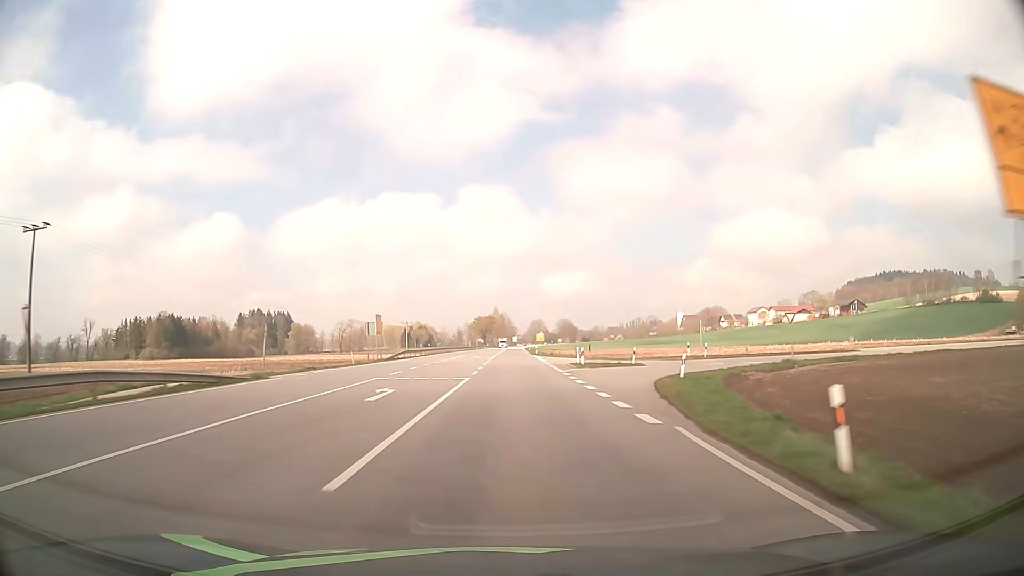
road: primary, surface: asphalt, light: Day
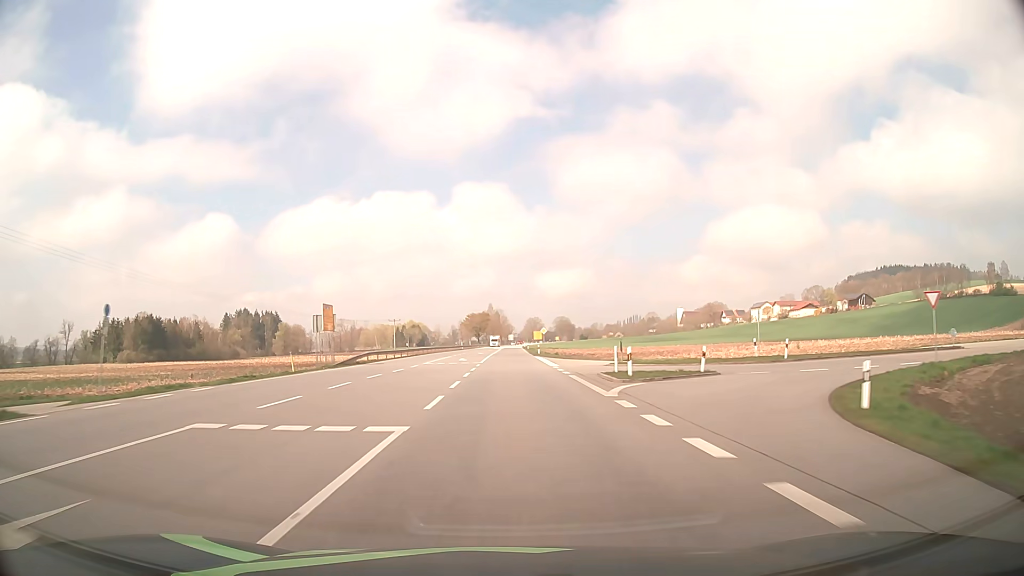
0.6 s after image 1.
(0.0, +15.8) m; 0°
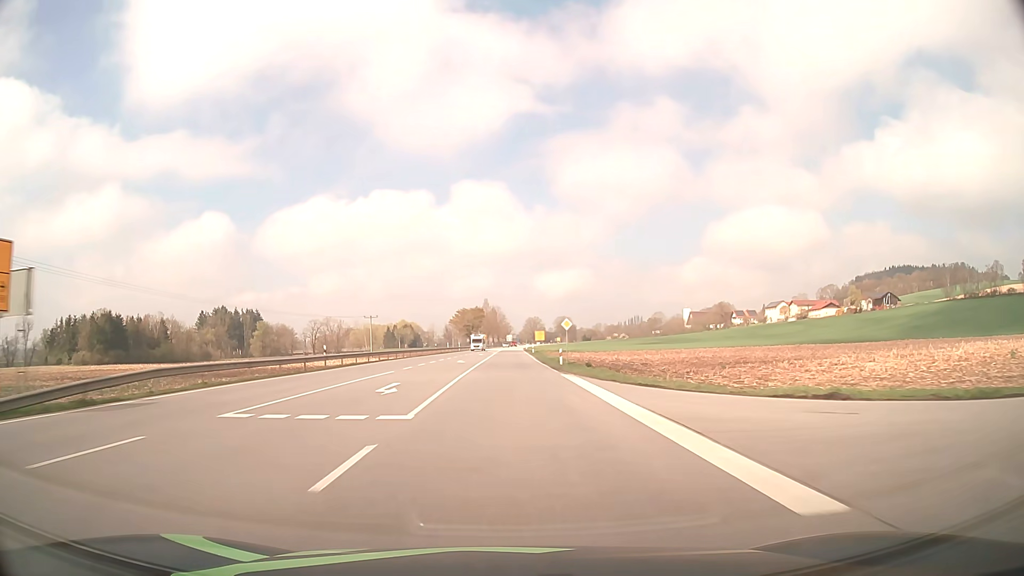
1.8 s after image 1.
(+0.1, +31.7) m; 0°
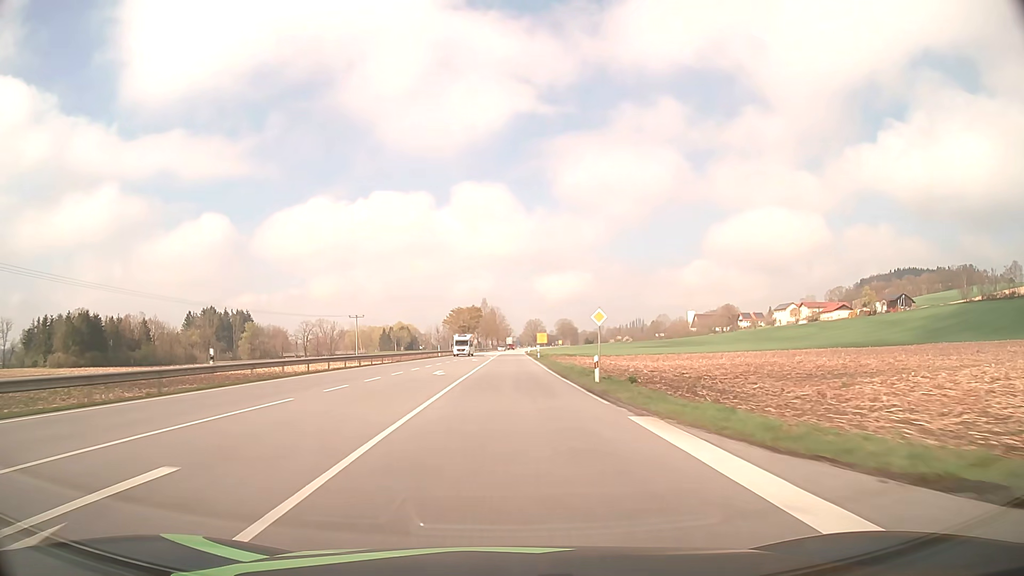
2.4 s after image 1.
(0.0, +15.8) m; 0°
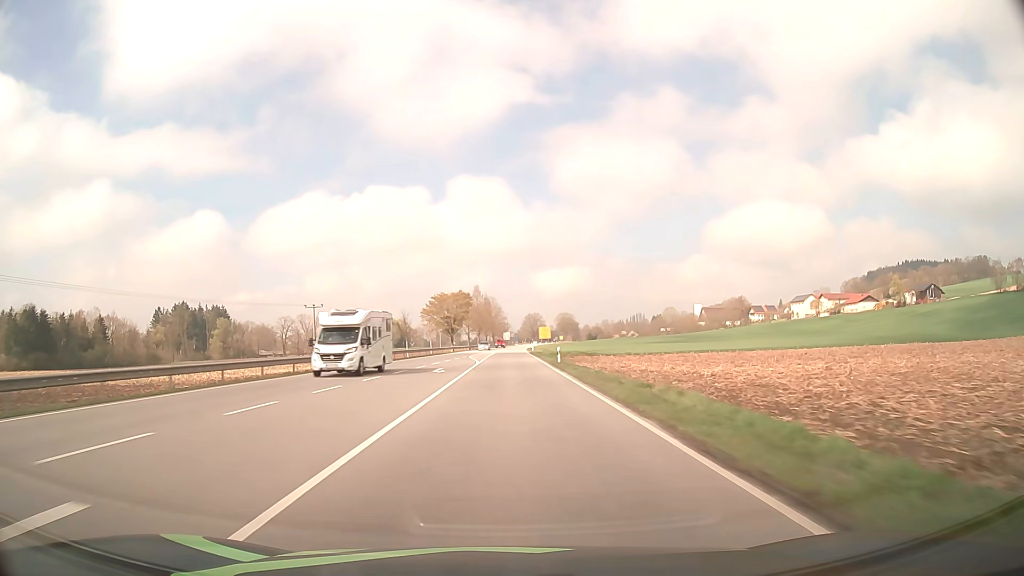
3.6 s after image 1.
(+0.1, +31.7) m; 0°
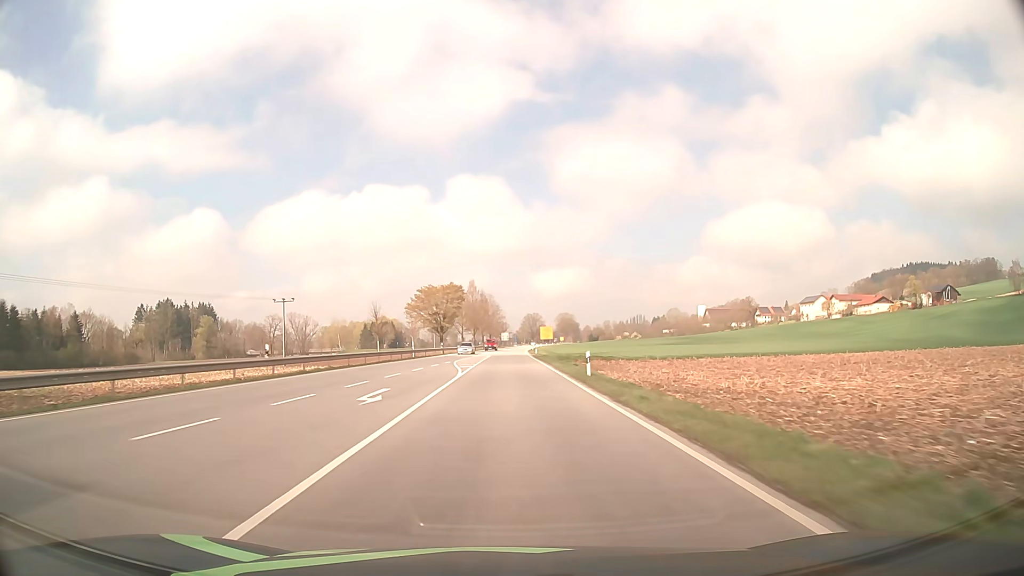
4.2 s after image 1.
(0.0, +15.9) m; 0°
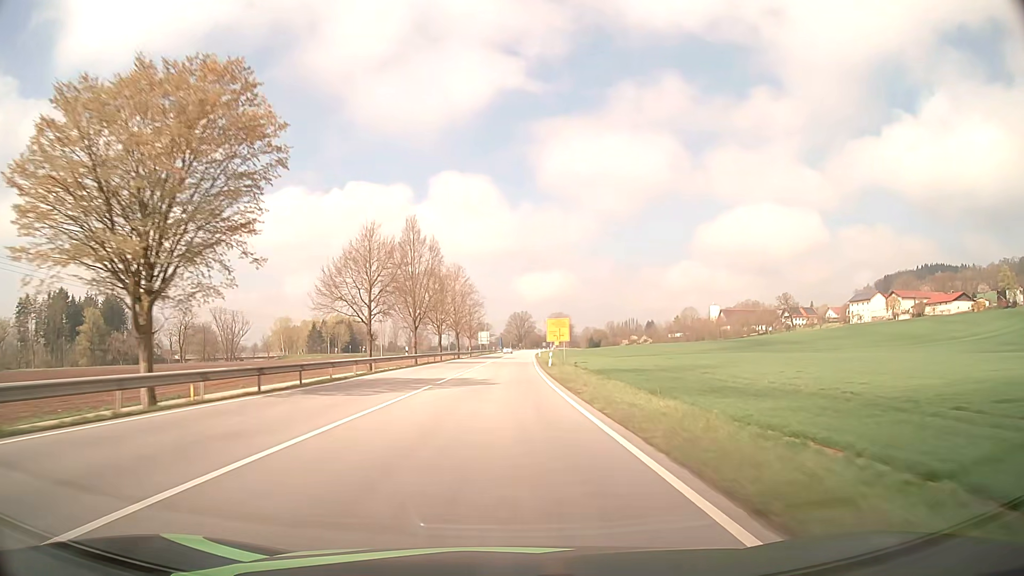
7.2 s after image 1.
(+0.7, +79.2) m; +1°
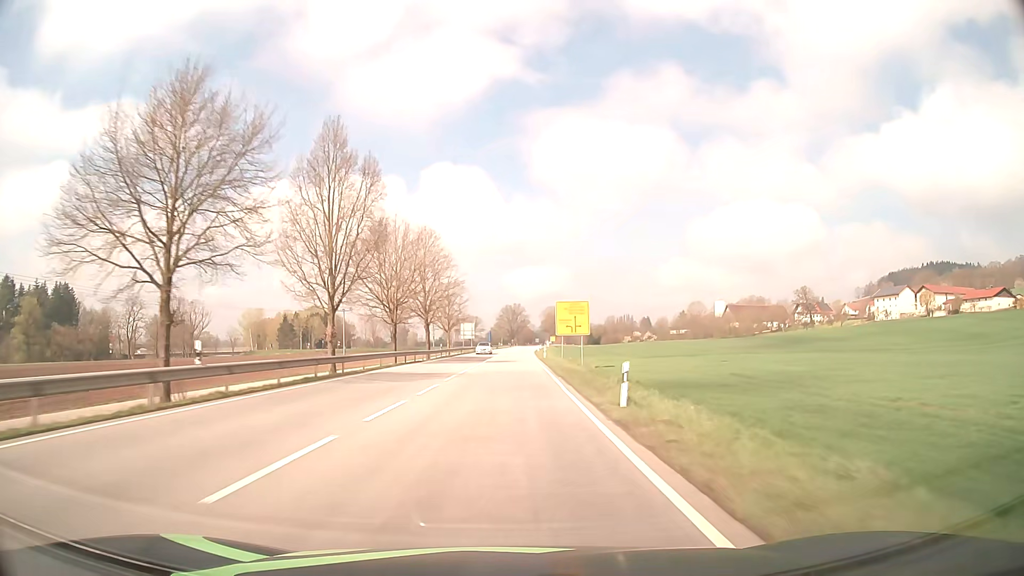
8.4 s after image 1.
(+0.3, +31.6) m; +1°
(0, +10) (0, +20) (0, +30) (0, +40) (+1, +50) (+1, +60) (+1, +70) (+1, +80) (+2, +90) (+2, +100) m
